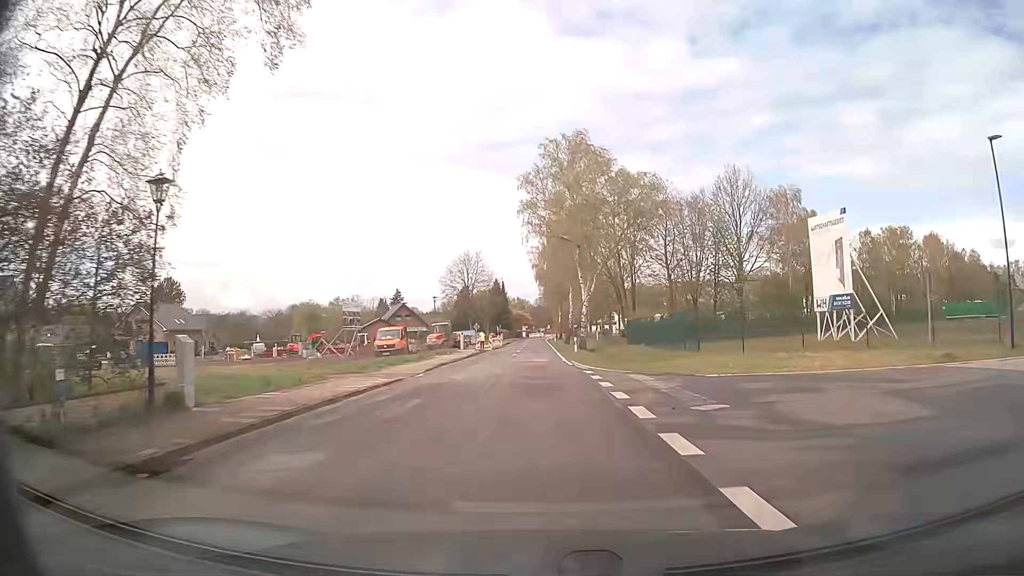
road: secondary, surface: asphalt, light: Day
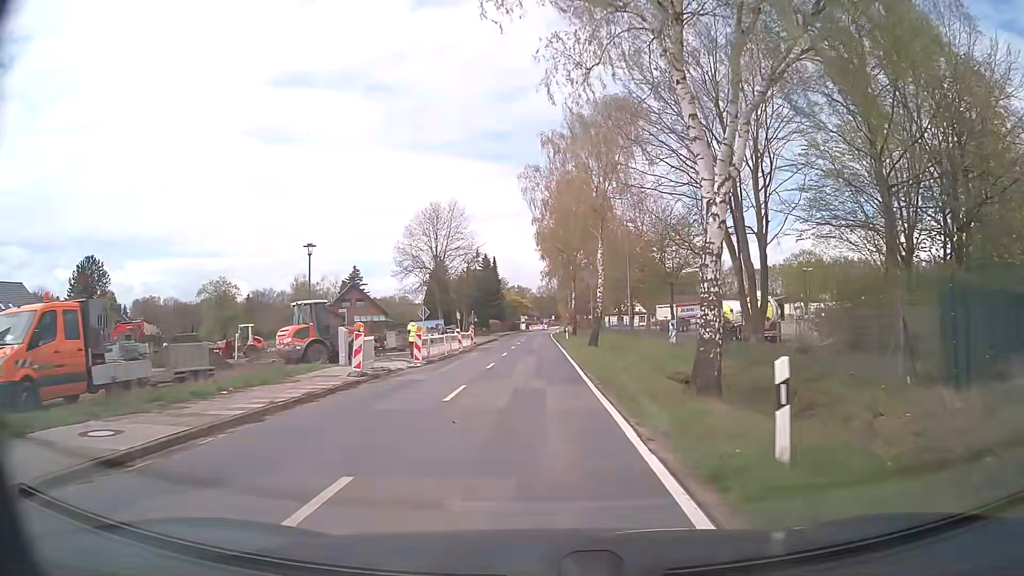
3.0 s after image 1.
(0.0, +38.0) m; 0°
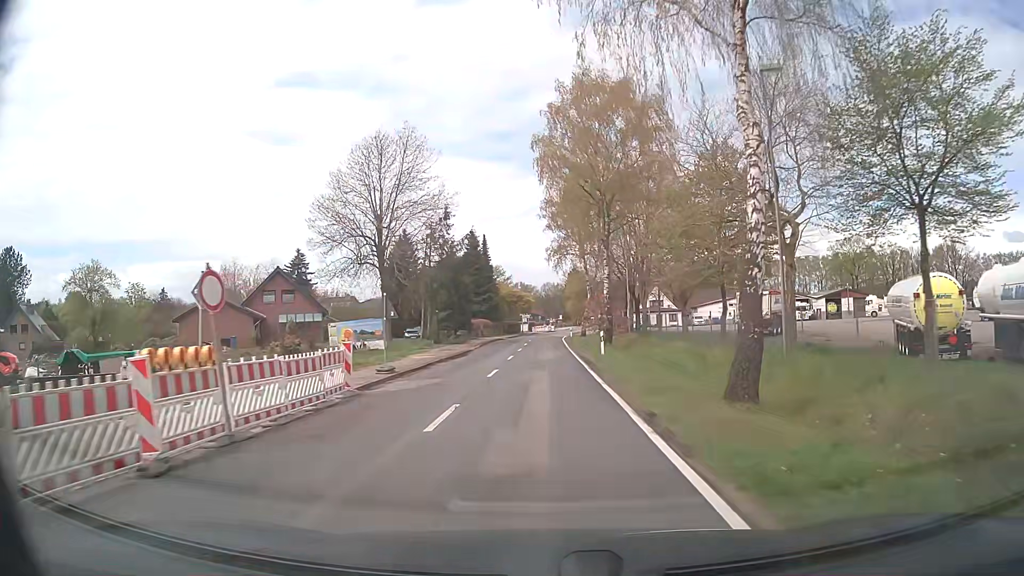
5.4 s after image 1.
(-0.2, +30.5) m; 0°
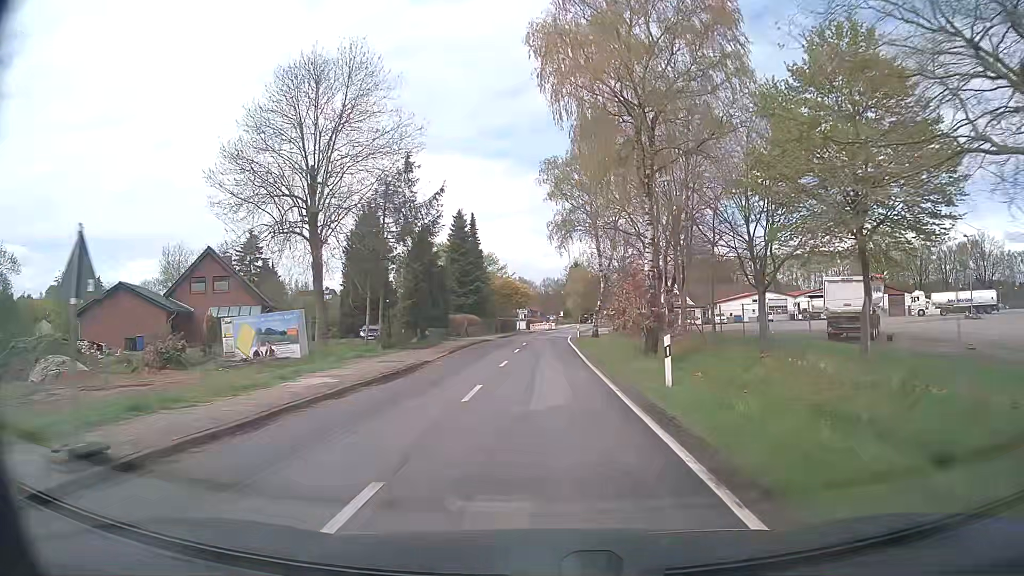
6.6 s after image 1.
(-0.1, +15.3) m; 0°
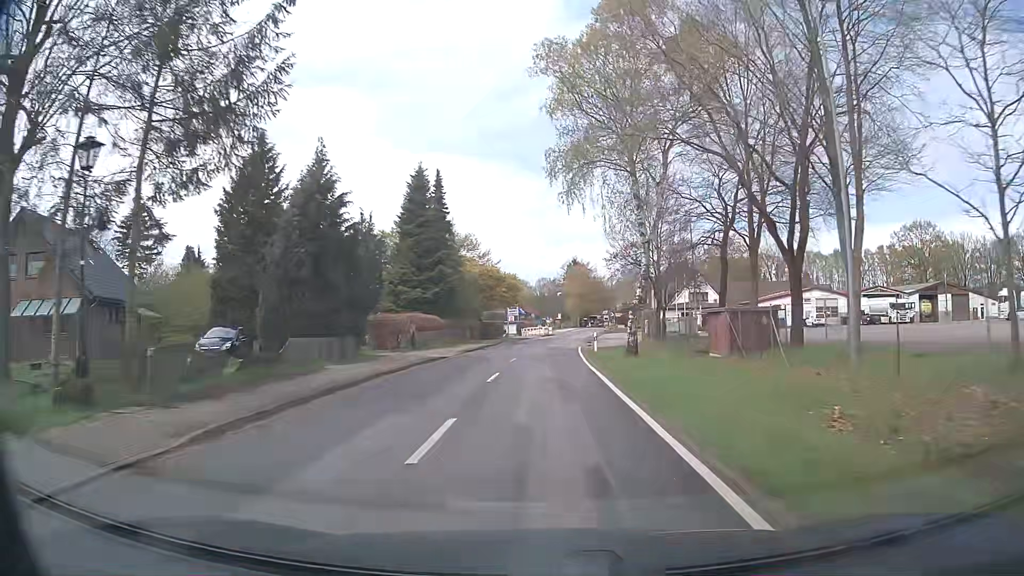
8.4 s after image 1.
(-0.2, +22.9) m; -1°
(0, +10) (0, +20) (+1, +30) (+1, +40) (+2, +50) (+3, +60) (+4, +70) (+5, +80) (+6, +90) (+7, +100) m
